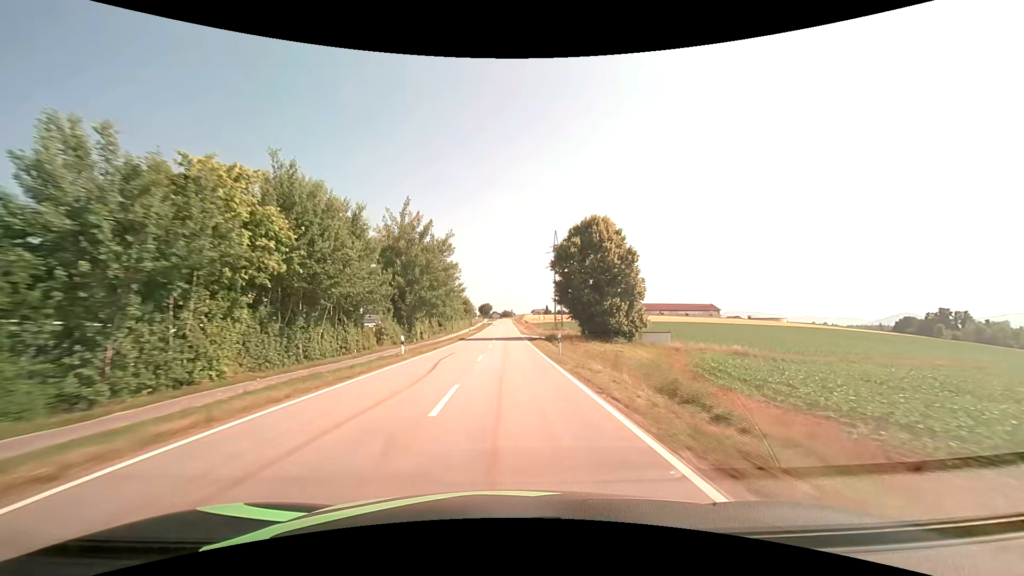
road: tertiary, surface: asphalt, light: Day
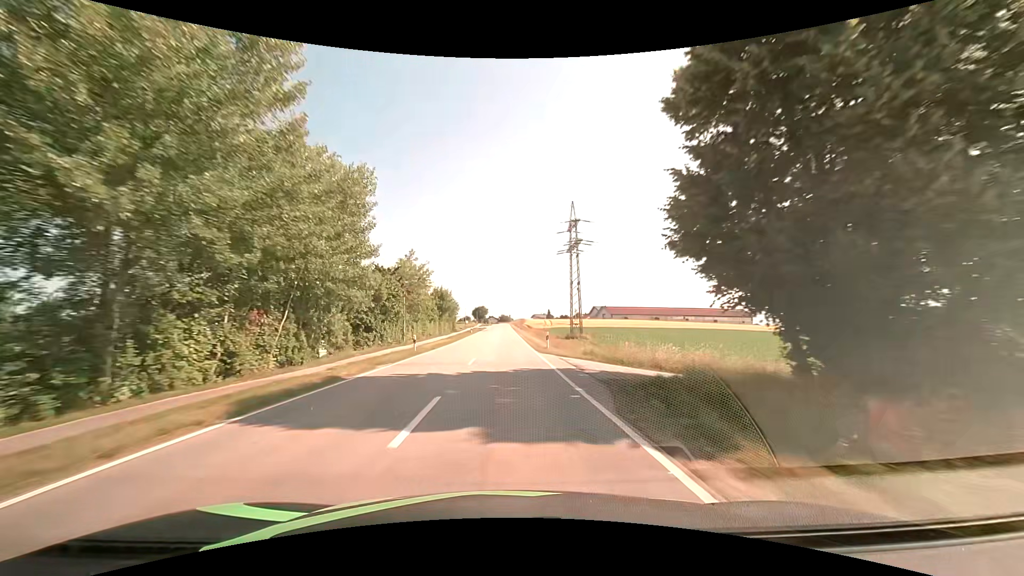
(0.0, +38.7) m; 0°
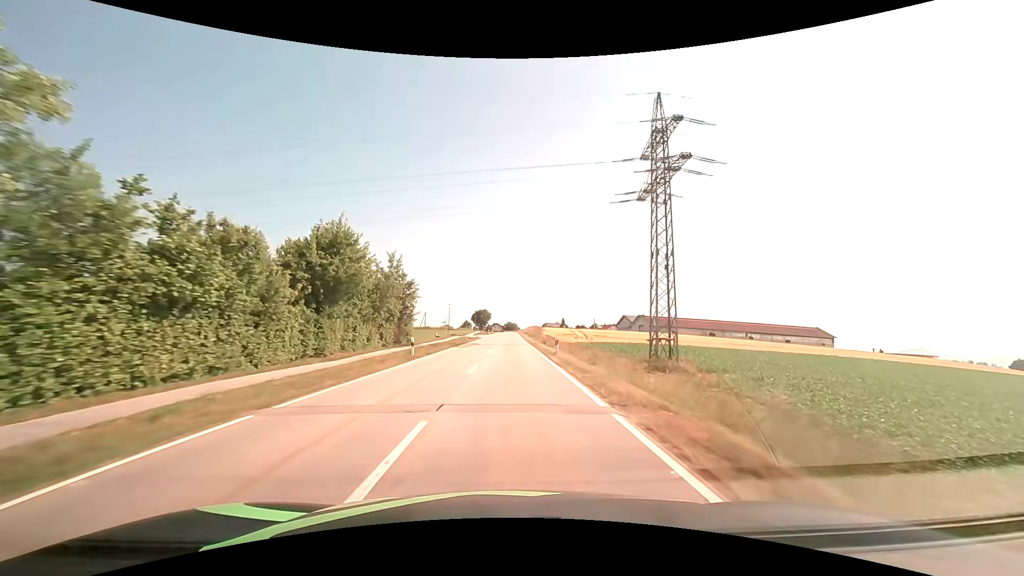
(-0.3, +51.6) m; -1°
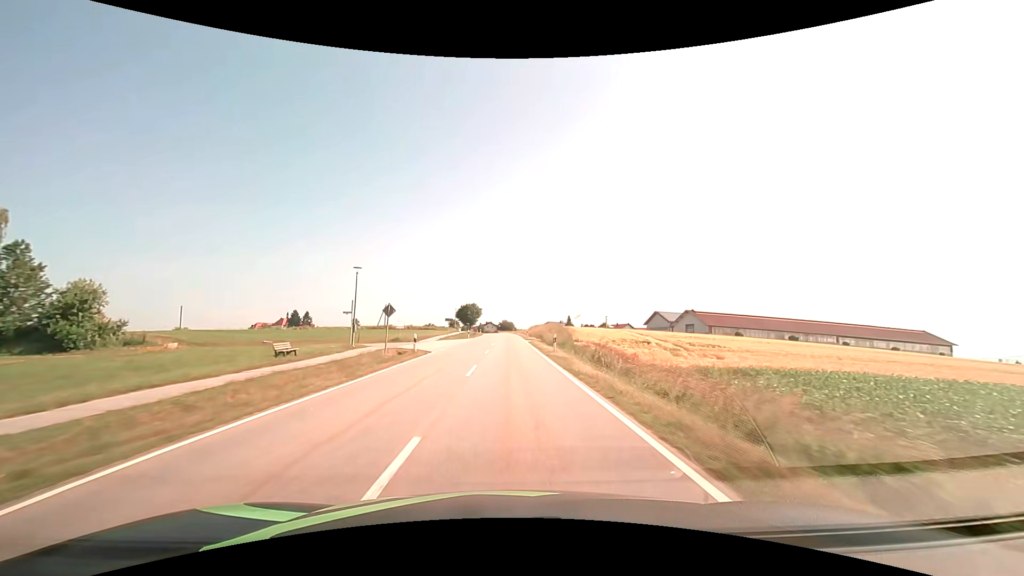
(+0.3, +49.7) m; 0°
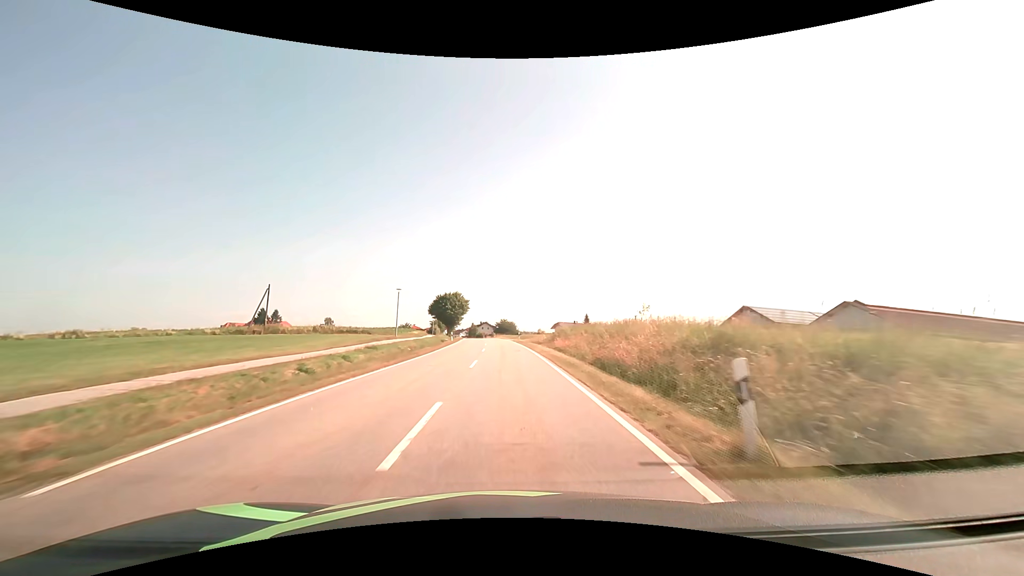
(+0.2, +58.0) m; 0°
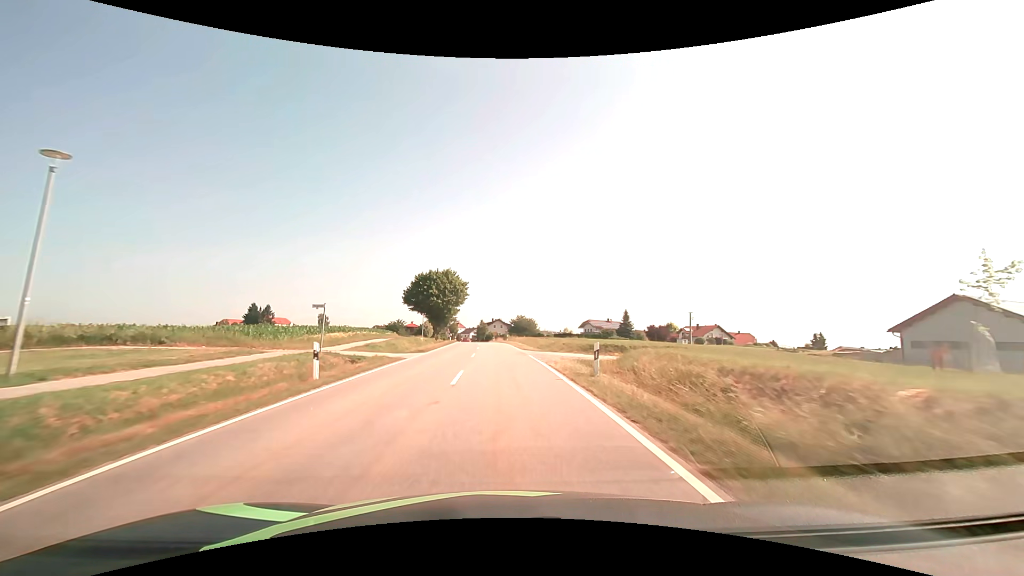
(-0.5, +41.7) m; -2°
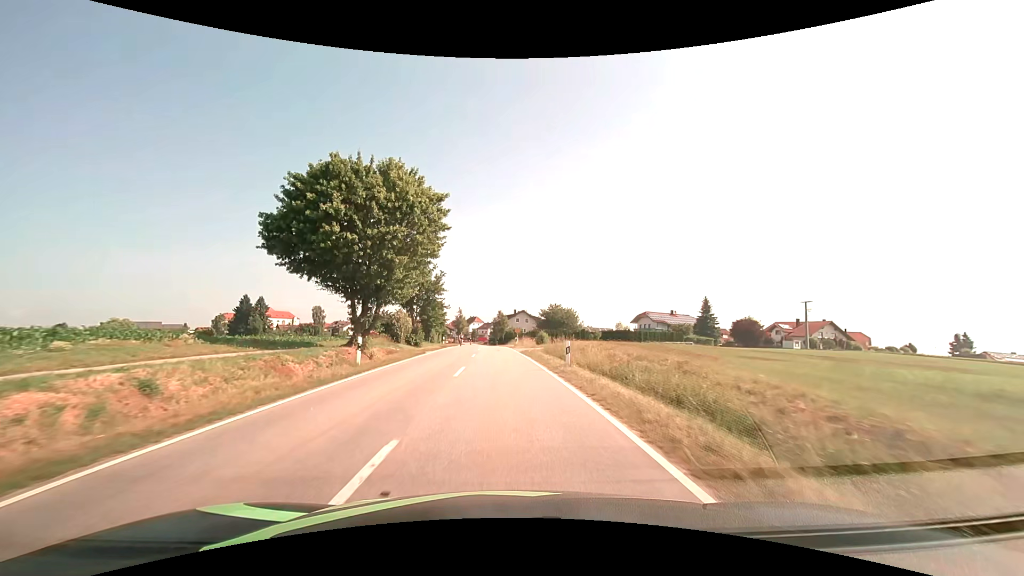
(-1.3, +46.2) m; -3°
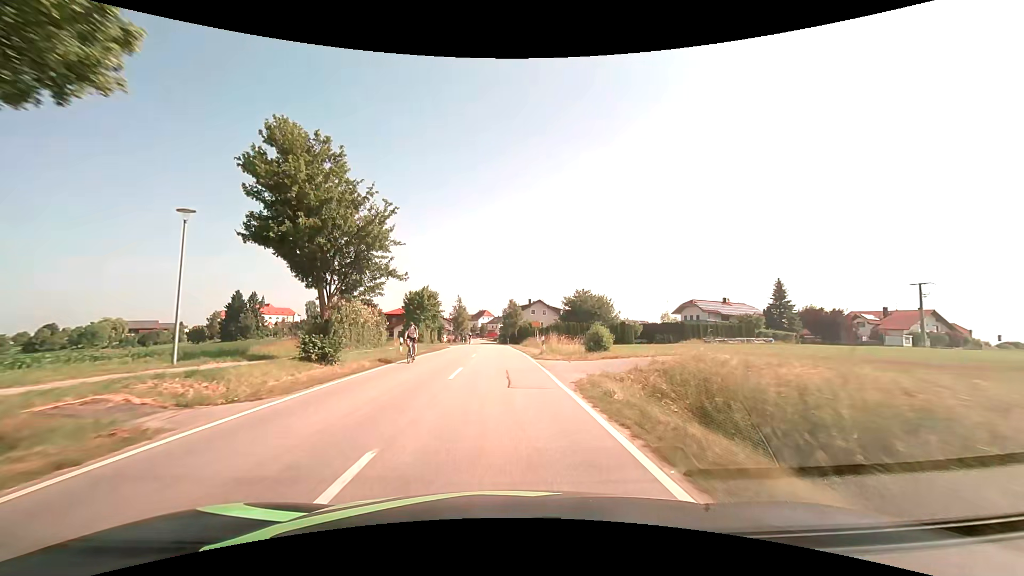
(-0.2, +24.8) m; -1°
(0, +10) (0, +20) (0, +30) (-1, +40) (-1, +50) (-1, +60) (-2, +70) (-2, +80) (-2, +90) (-3, +100) m
